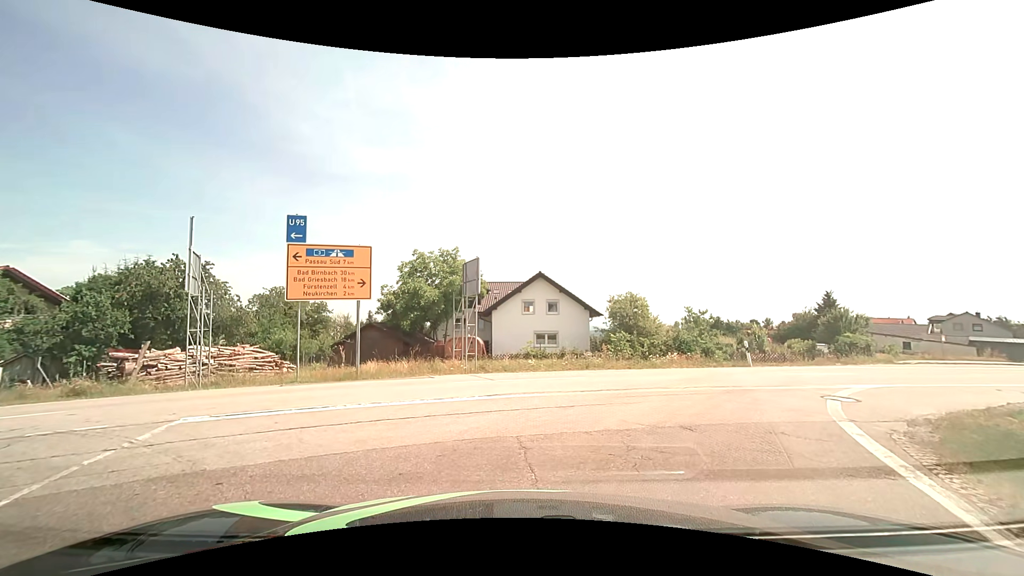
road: tertiary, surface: asphalt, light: Day
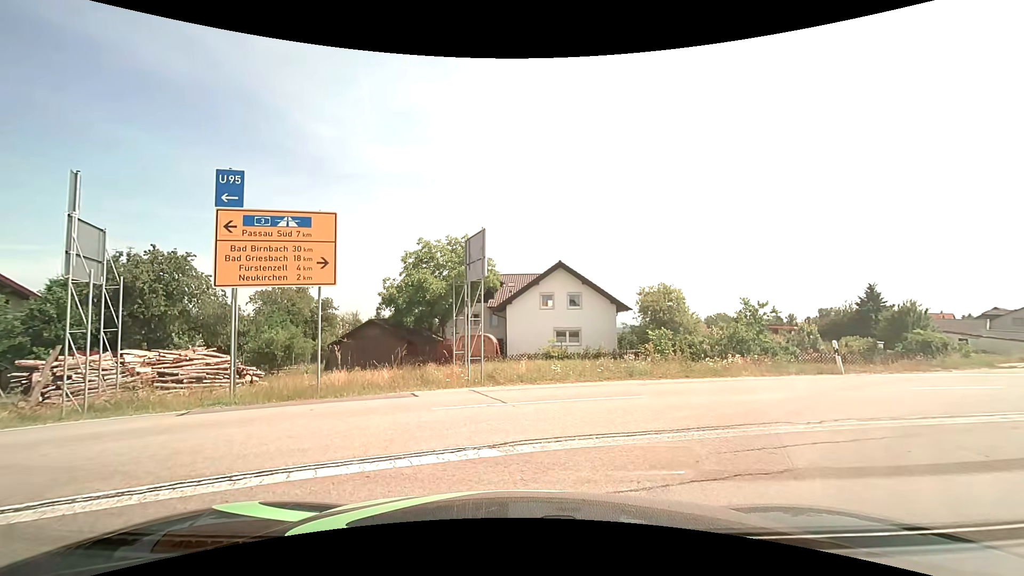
(-0.1, +4.7) m; -2°
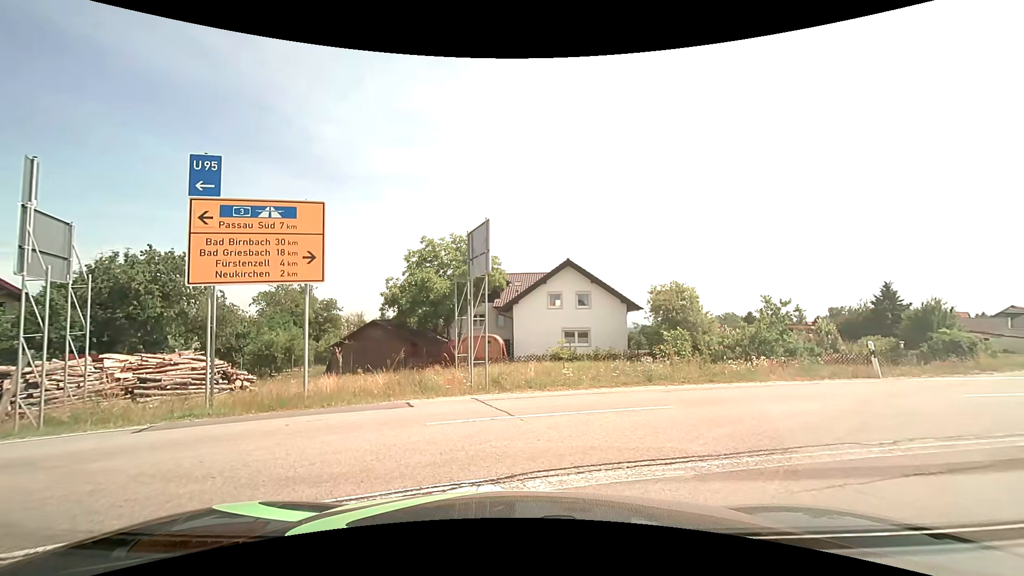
(0.0, +1.2) m; 0°
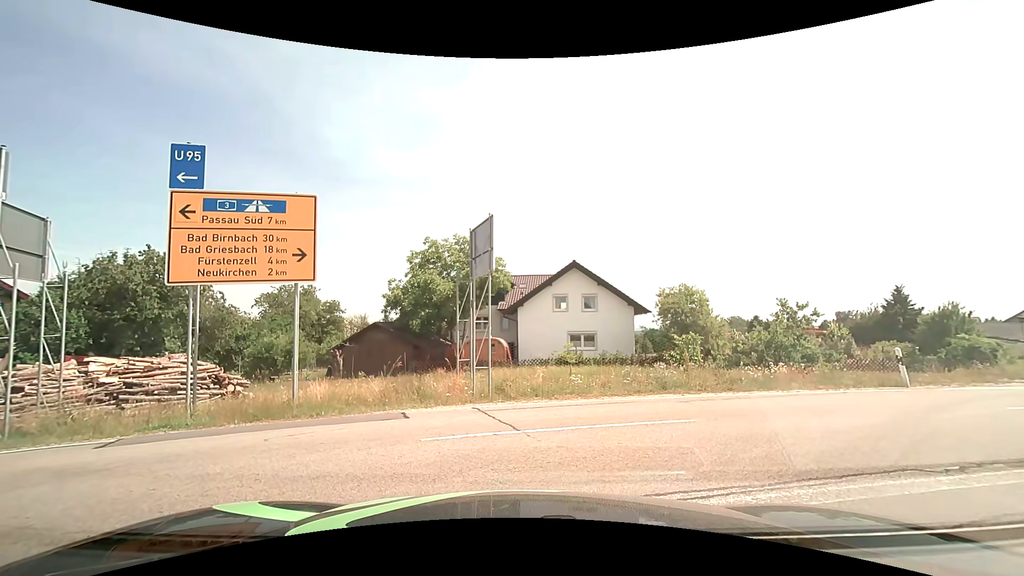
(0.0, +0.8) m; -2°
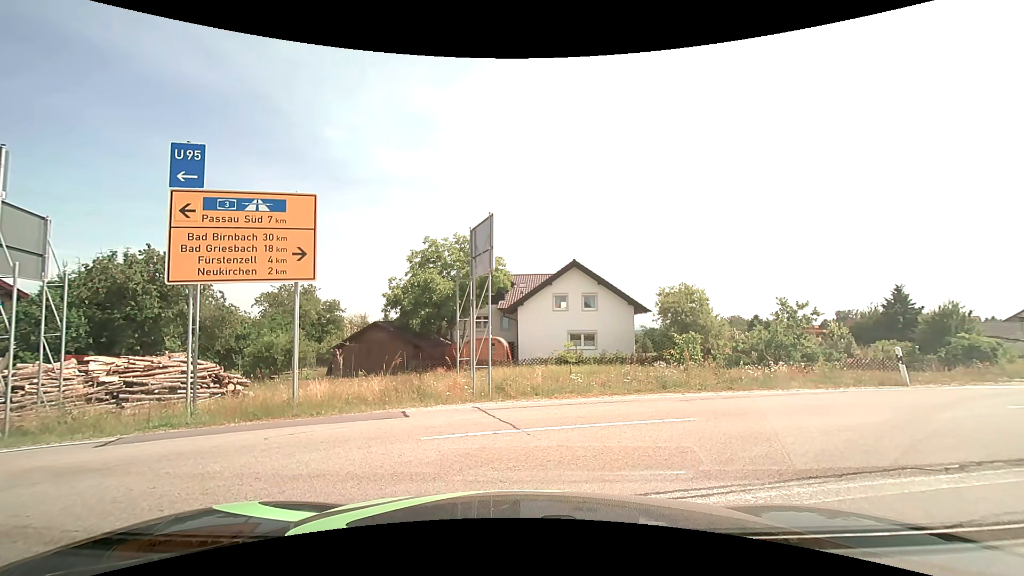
(0.0, 0.0) m; 0°
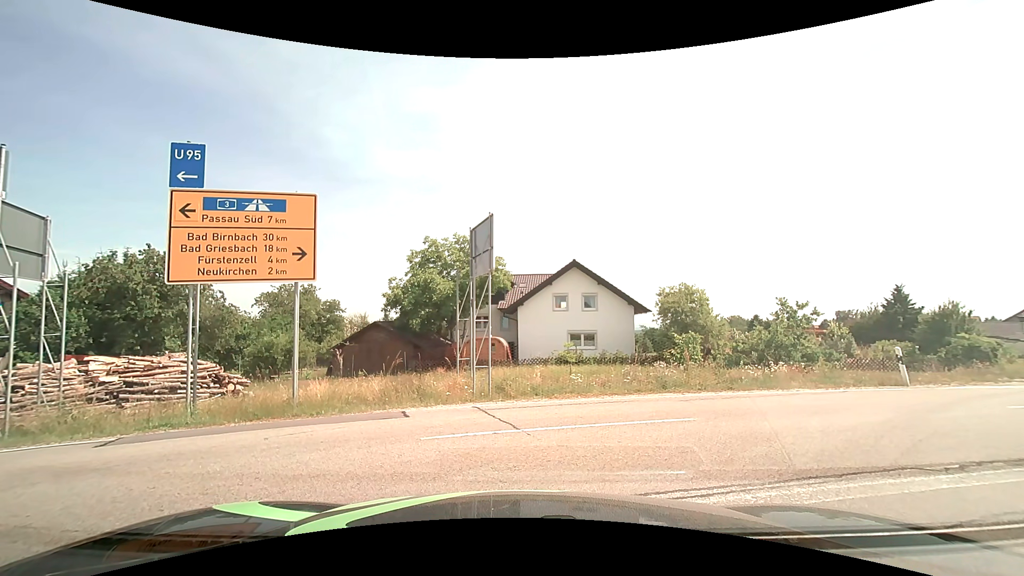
(0.0, 0.0) m; 0°
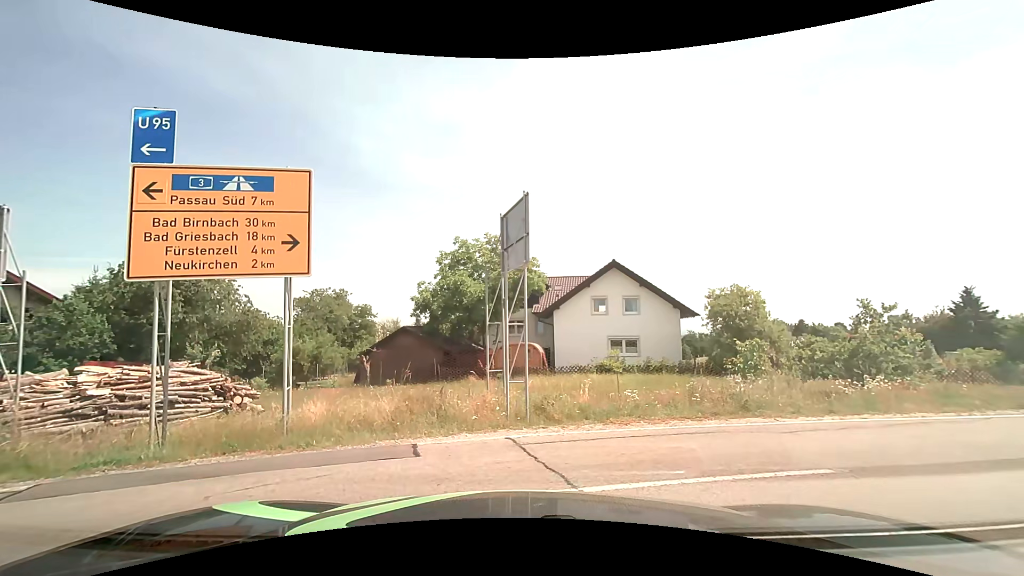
(0.0, +2.3) m; -4°
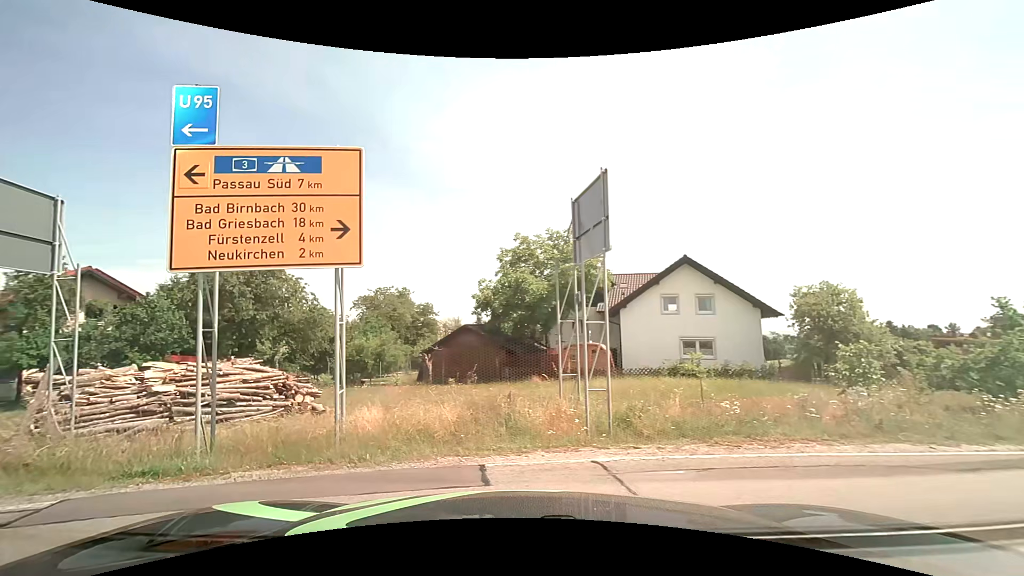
(0.0, +1.3) m; -6°
